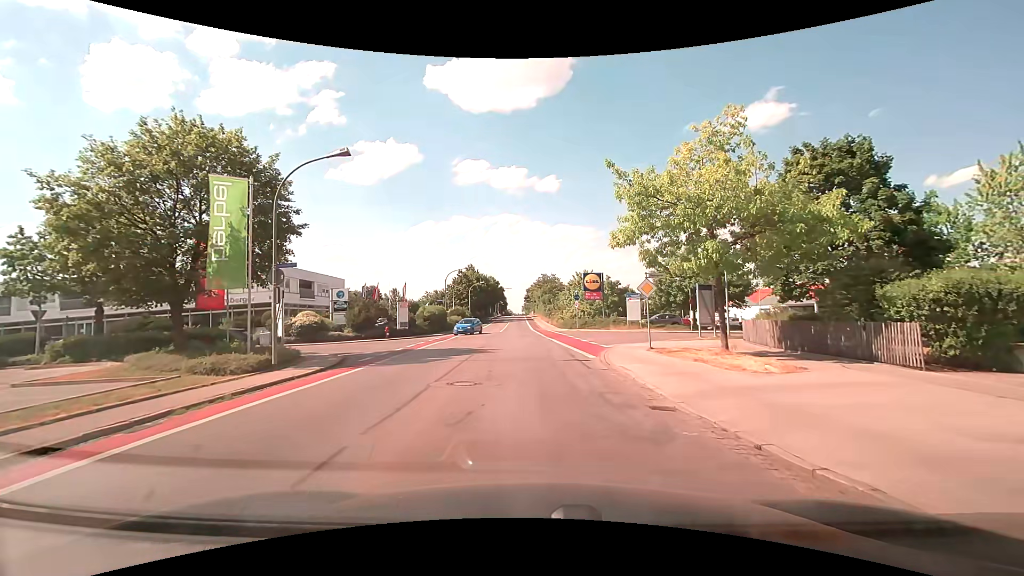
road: tertiary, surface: asphalt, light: Day
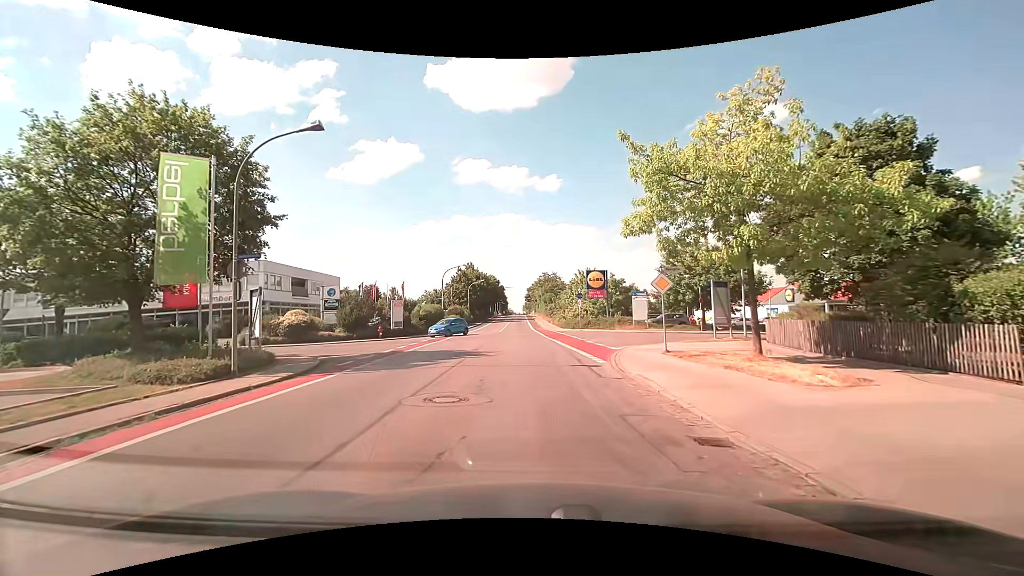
(+0.1, +2.3) m; 0°
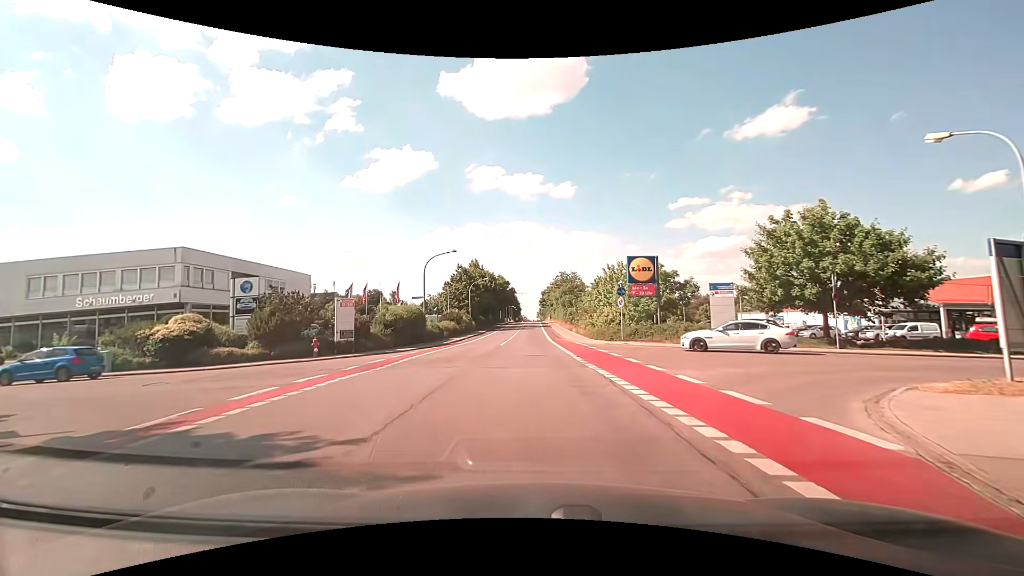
(0.0, +16.0) m; 0°
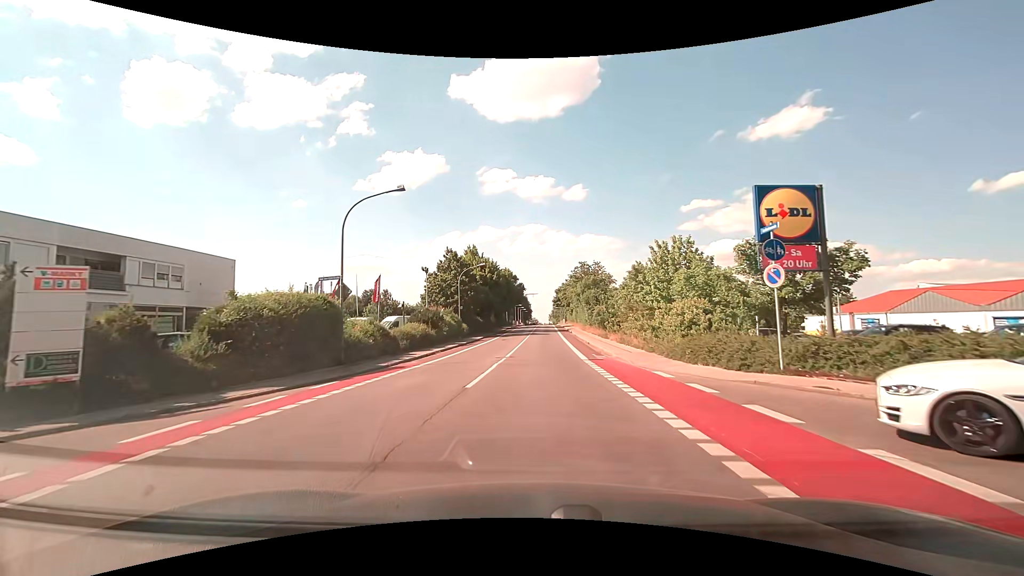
(-0.4, +19.4) m; -1°
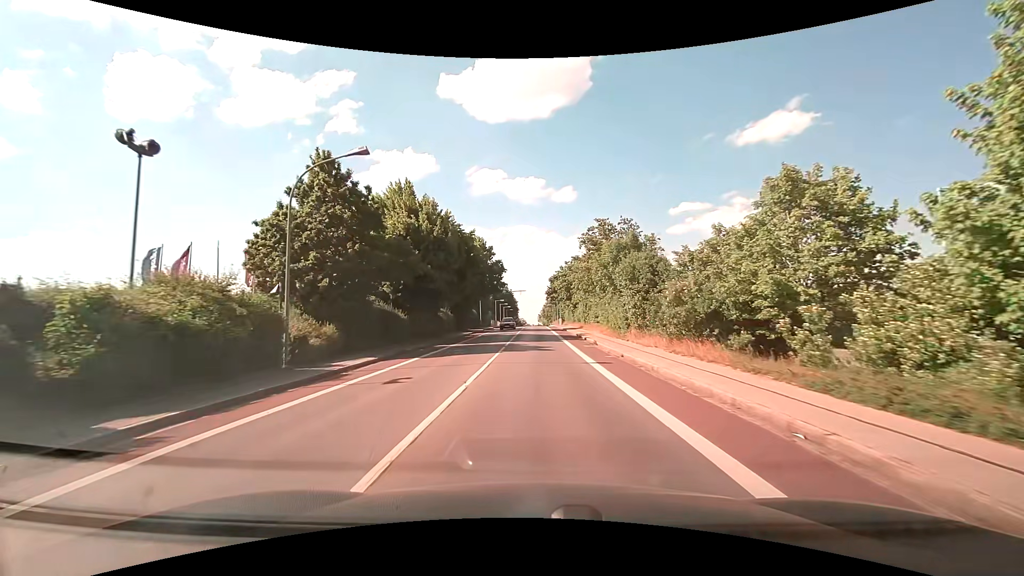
(+0.3, +32.1) m; +1°
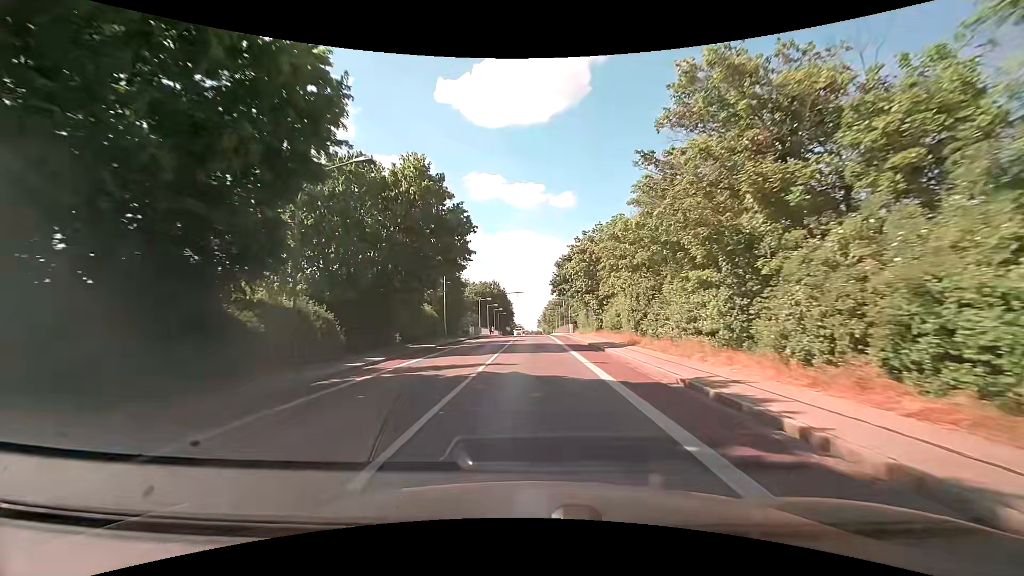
(0.0, +28.3) m; +1°
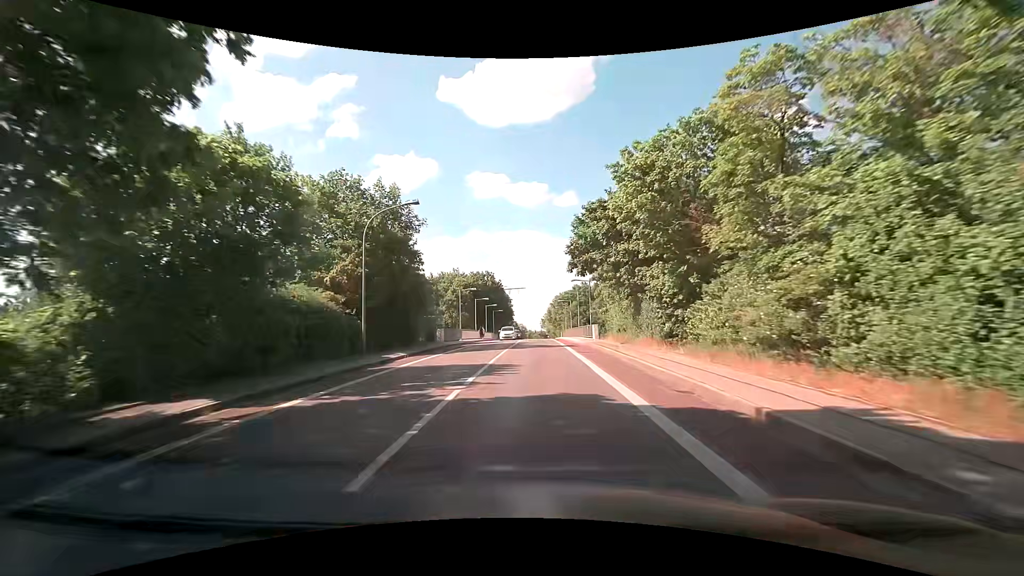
(-0.2, +22.2) m; -1°
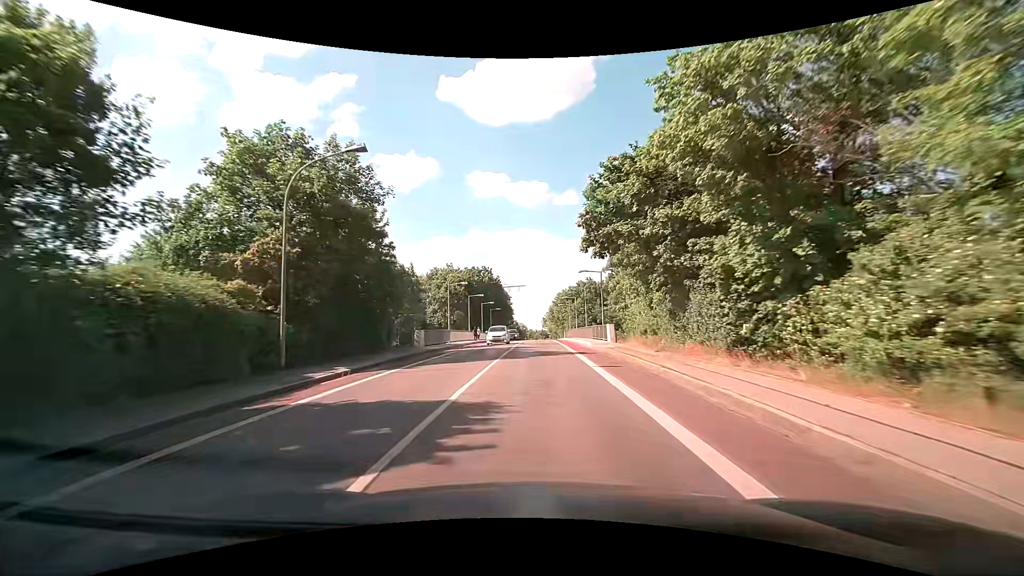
(0.0, +7.5) m; 0°
(0, +10) (0, +20) (0, +30) (0, +40) (0, +50) (0, +60) (0, +70) (+1, +80) (+1, +90) (+1, +100) m
